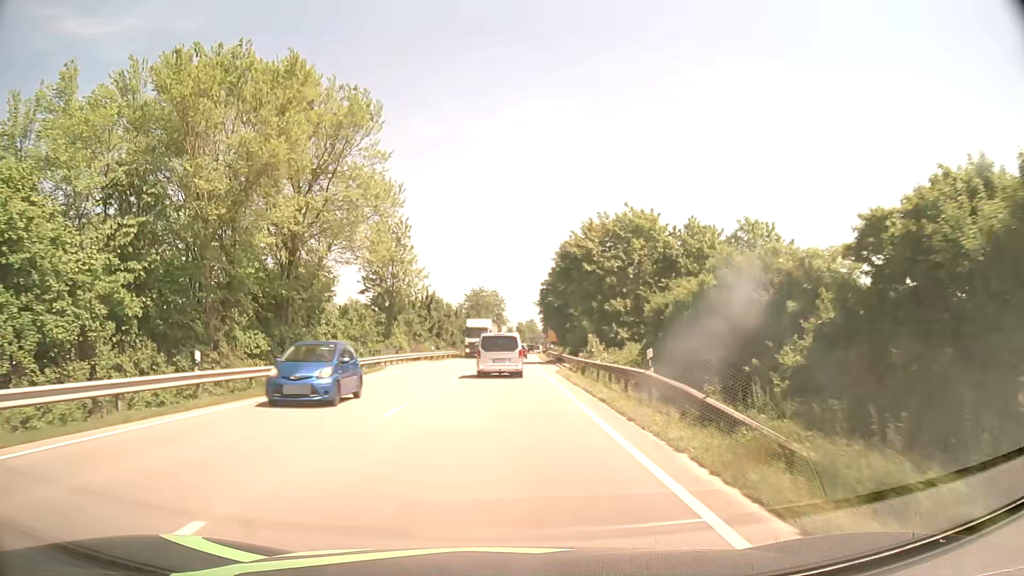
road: primary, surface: asphalt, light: Day
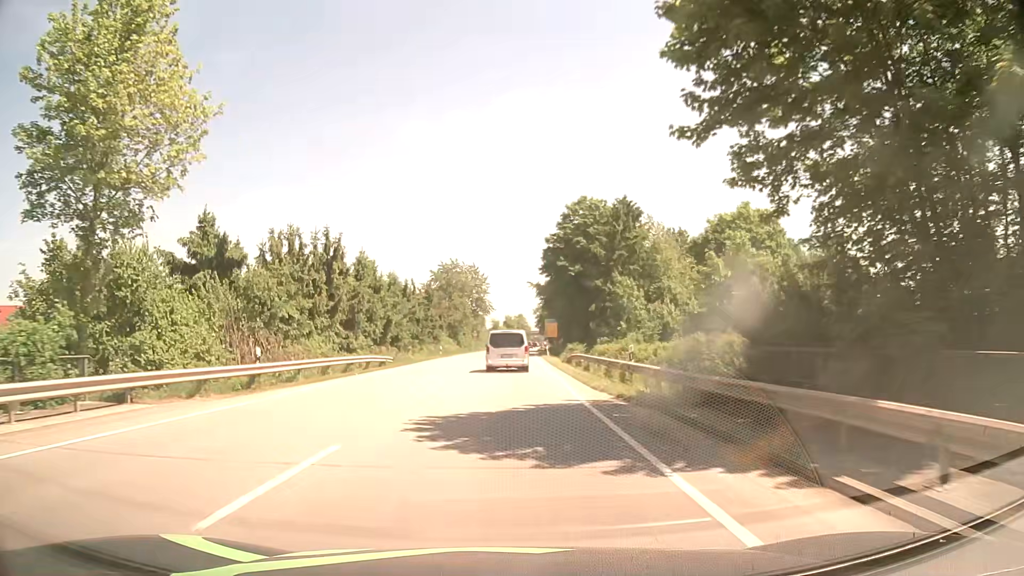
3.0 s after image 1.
(+0.6, +43.6) m; +1°
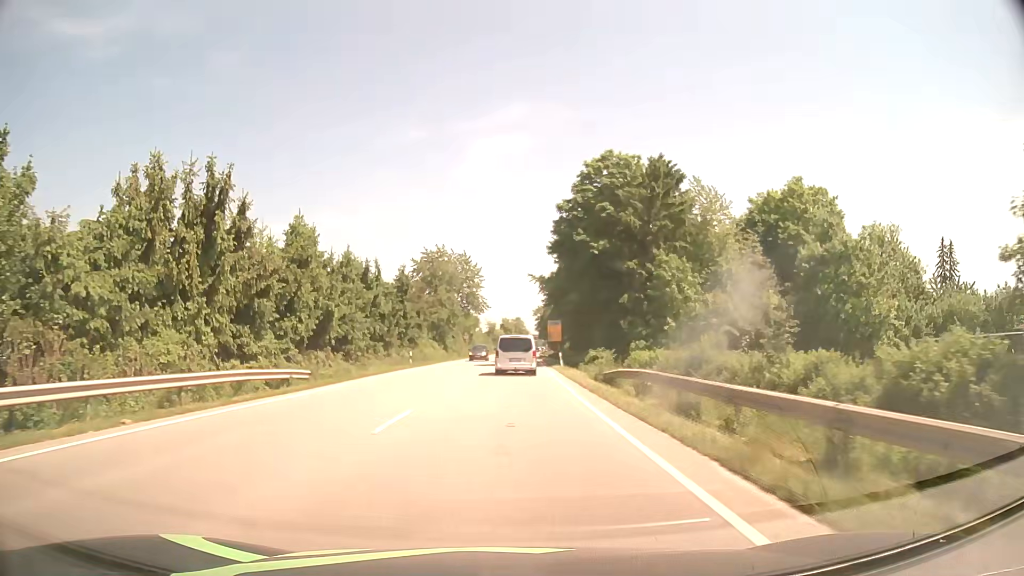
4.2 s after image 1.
(-0.1, +18.0) m; 0°
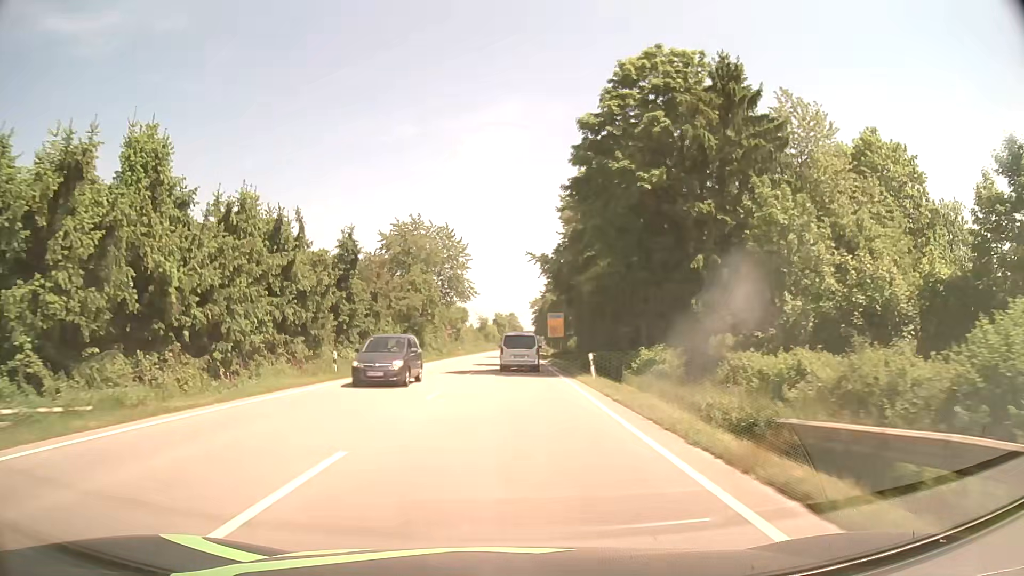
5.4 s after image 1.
(+0.1, +18.4) m; +1°
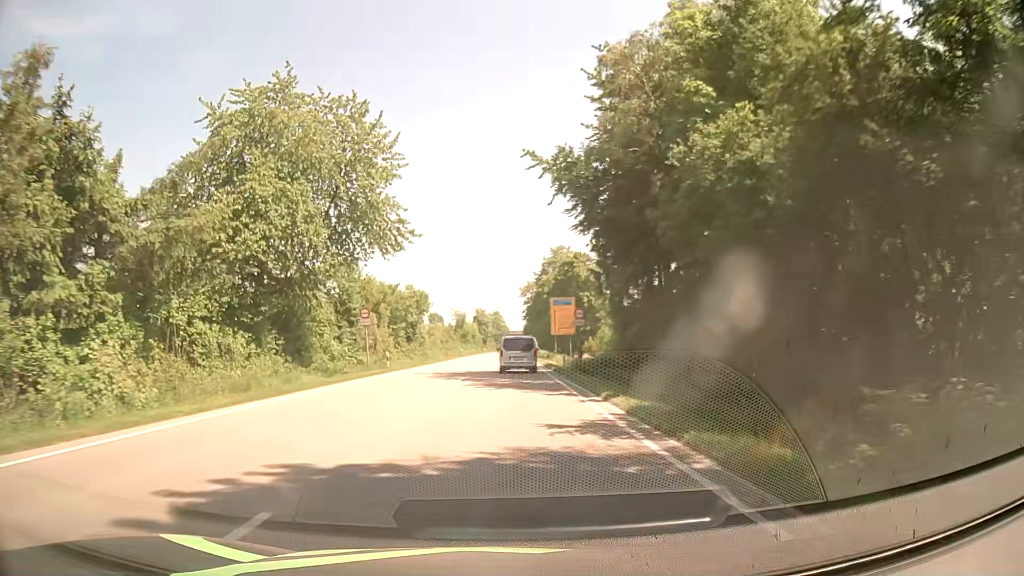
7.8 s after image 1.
(+0.5, +38.5) m; +1°
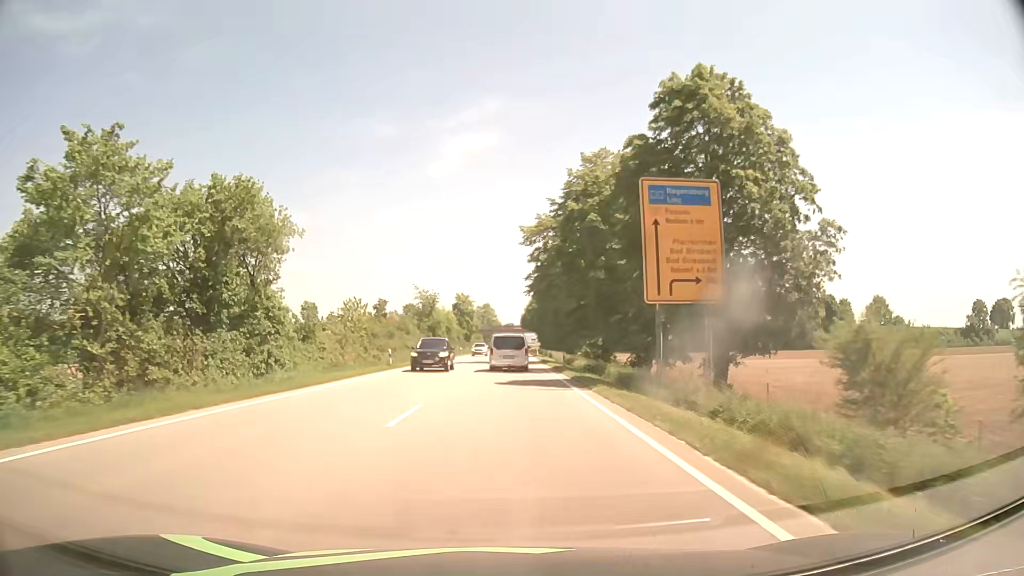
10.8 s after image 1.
(+0.4, +49.8) m; +1°
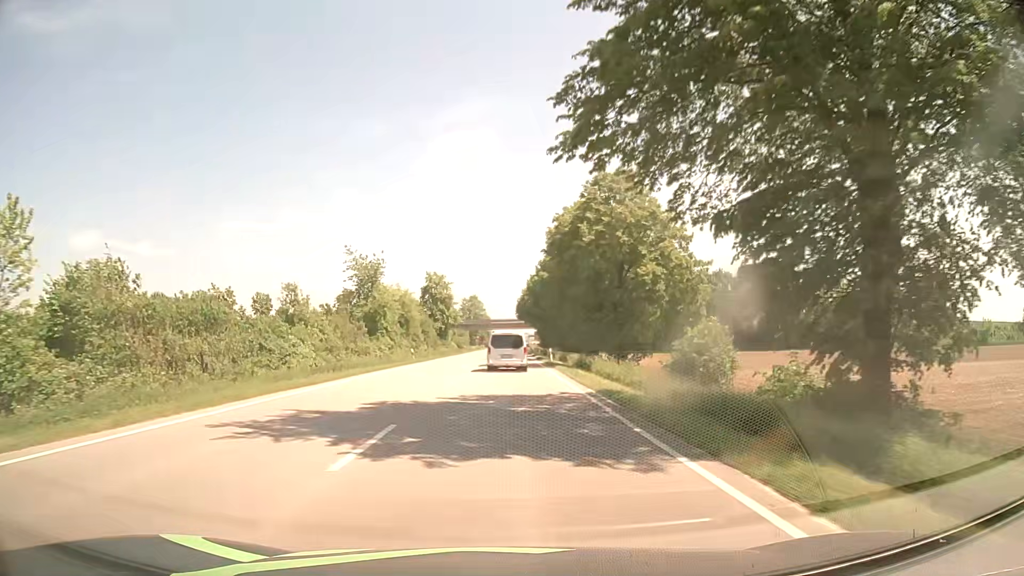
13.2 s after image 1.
(0.0, +39.3) m; 0°
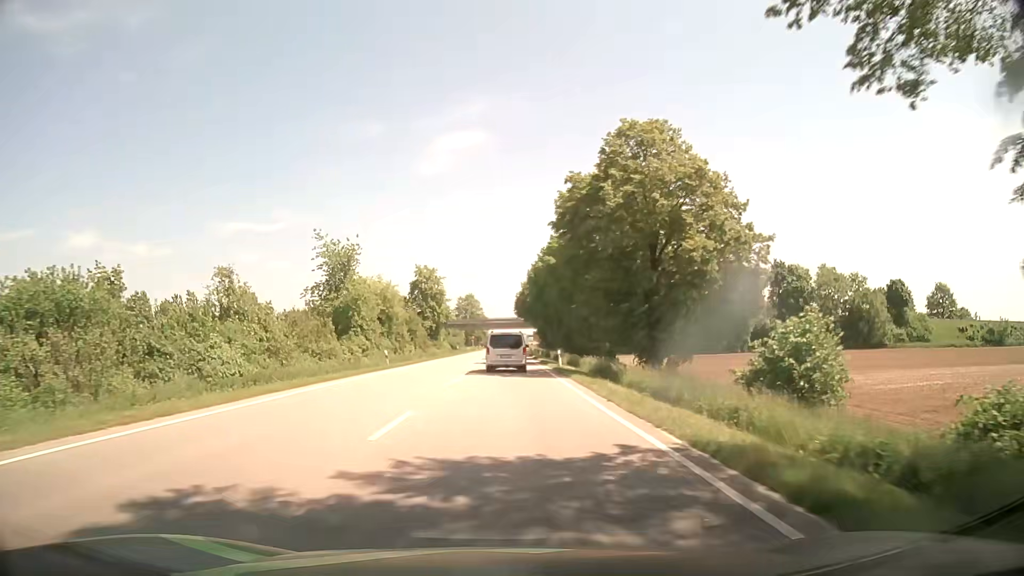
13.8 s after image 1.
(0.0, +9.7) m; 0°
(0, +10) (0, +20) (0, +30) (0, +40) (+1, +50) (+1, +60) (+1, +70) (+1, +80) (+1, +90) (+1, +100) m
